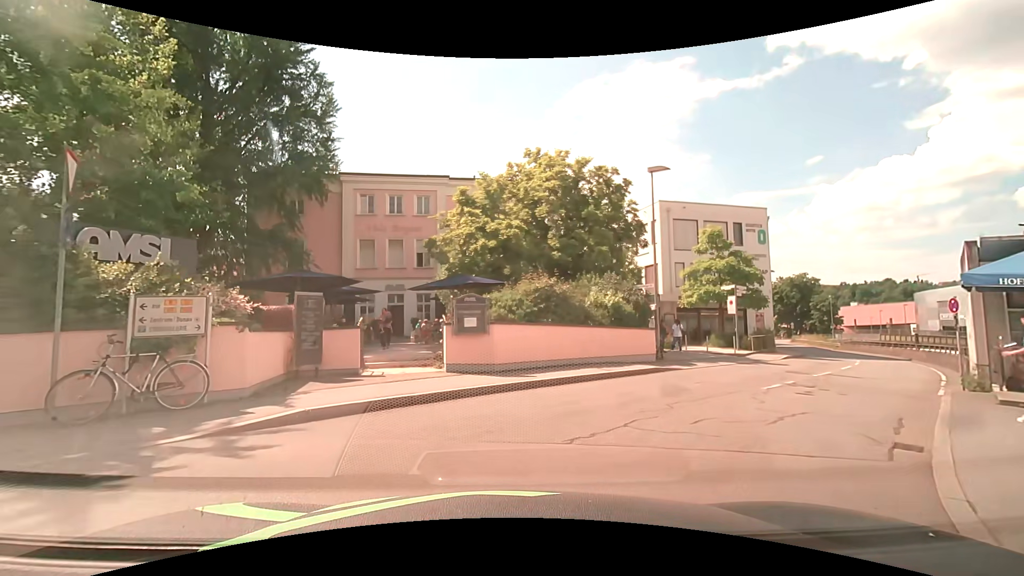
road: residential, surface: asphalt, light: Day
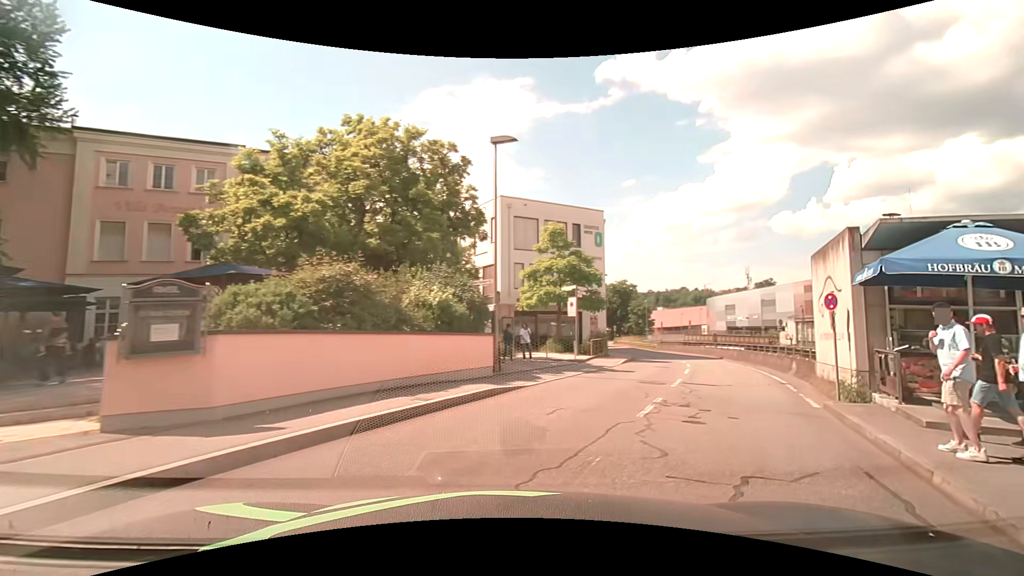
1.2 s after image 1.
(+0.8, +4.8) m; +19°
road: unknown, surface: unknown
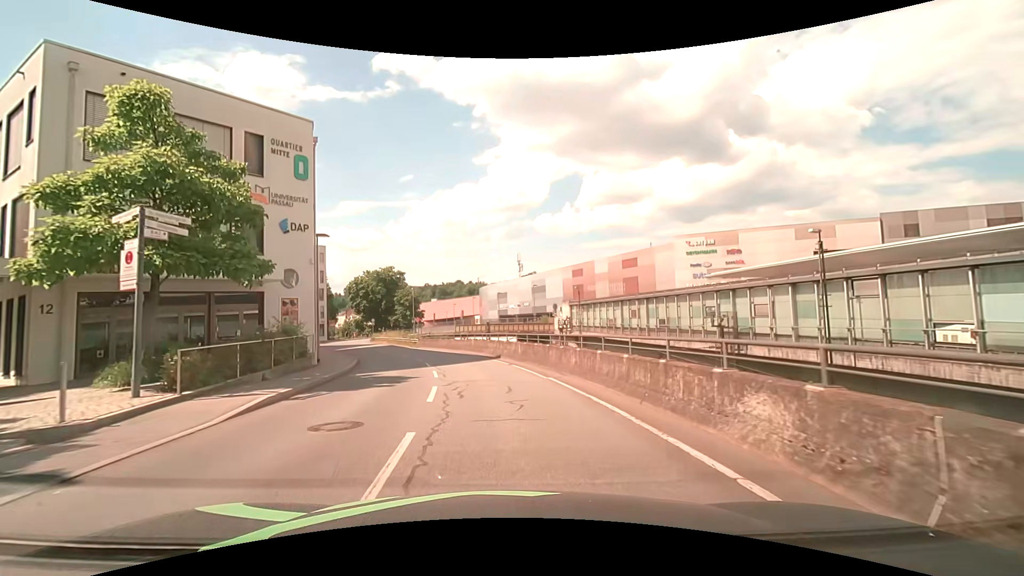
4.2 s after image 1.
(+5.9, +16.2) m; +25°
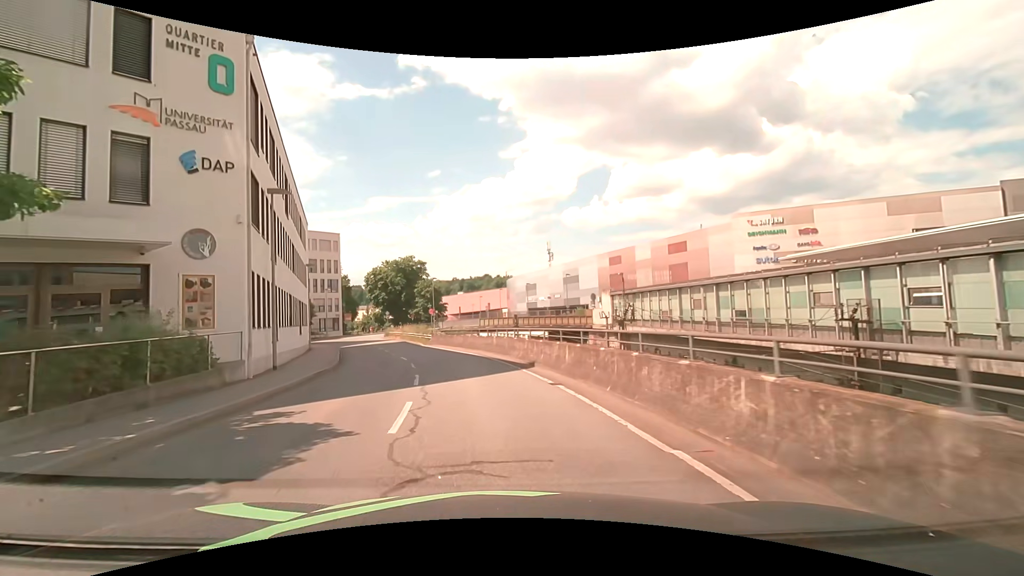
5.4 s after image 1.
(-0.2, +9.3) m; -3°
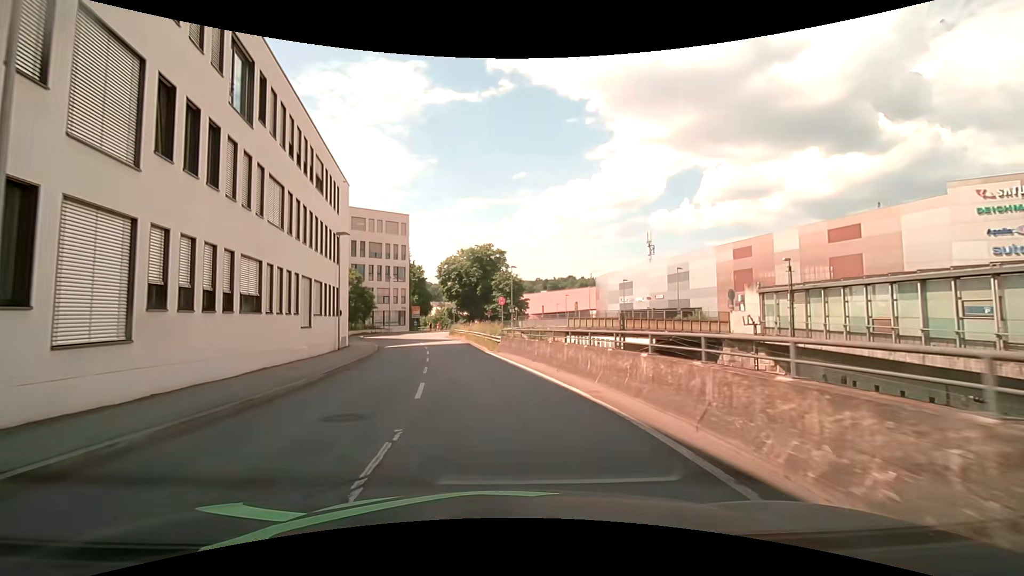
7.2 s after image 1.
(-1.2, +15.1) m; -9°
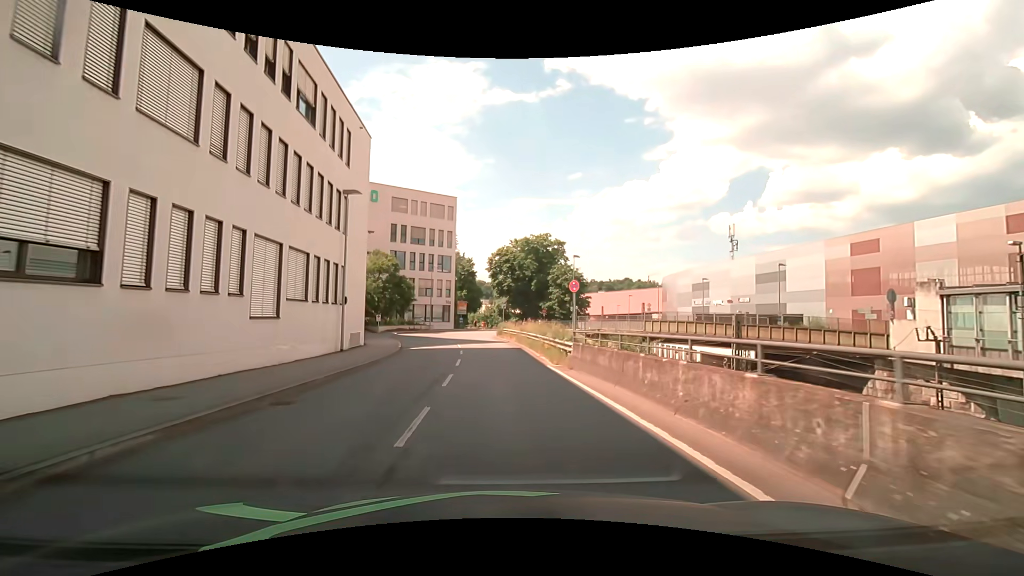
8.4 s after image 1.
(-0.6, +10.4) m; -6°
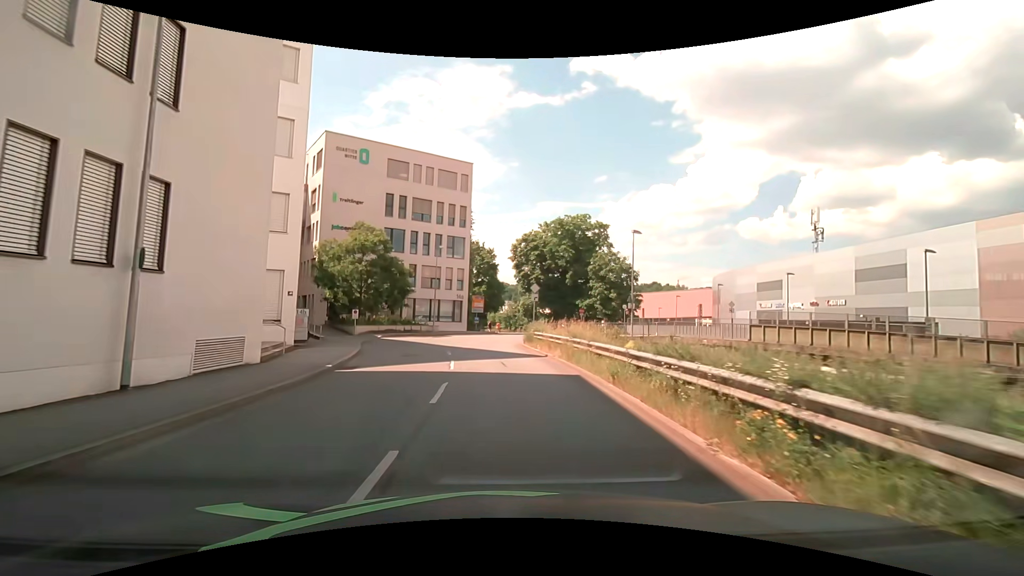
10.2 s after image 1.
(-0.6, +15.4) m; -3°
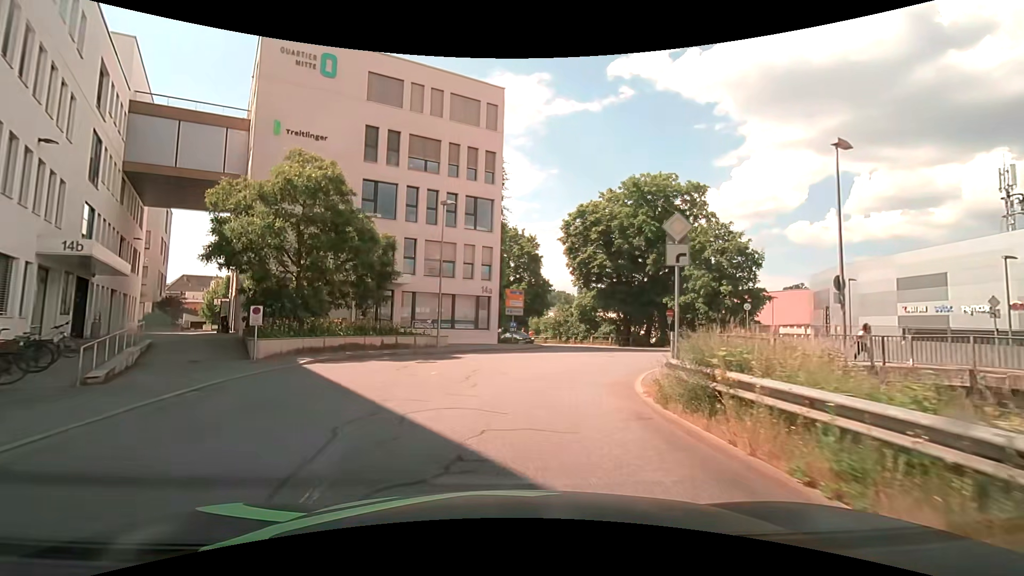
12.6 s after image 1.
(-0.5, +19.0) m; -4°
